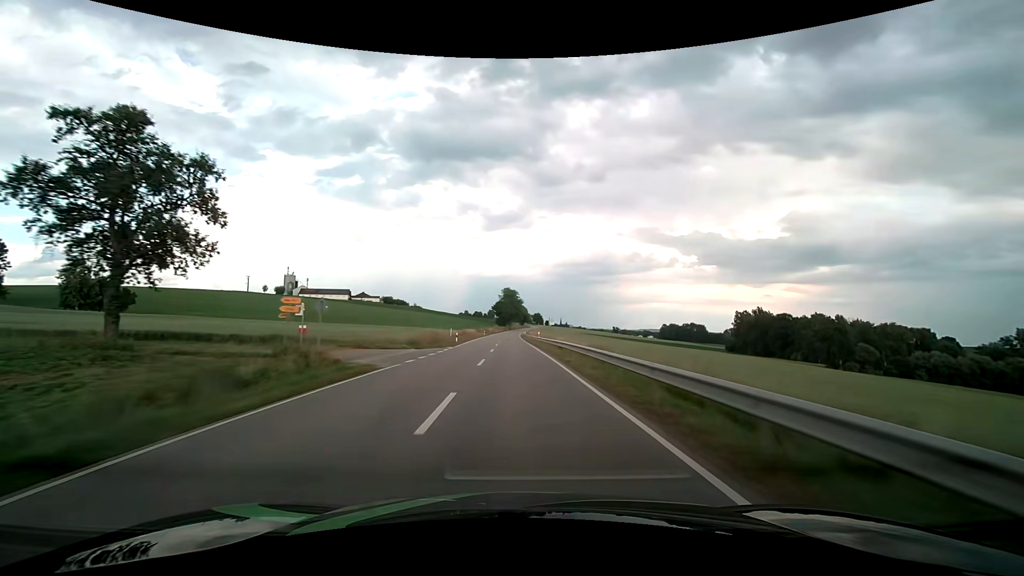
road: secondary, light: Day
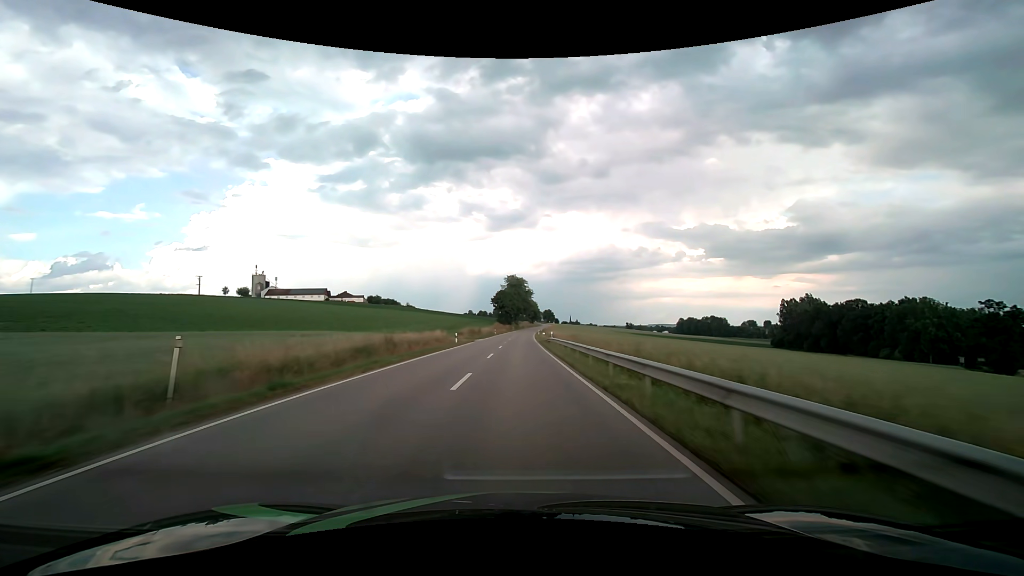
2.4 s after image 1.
(-0.6, +55.7) m; -1°
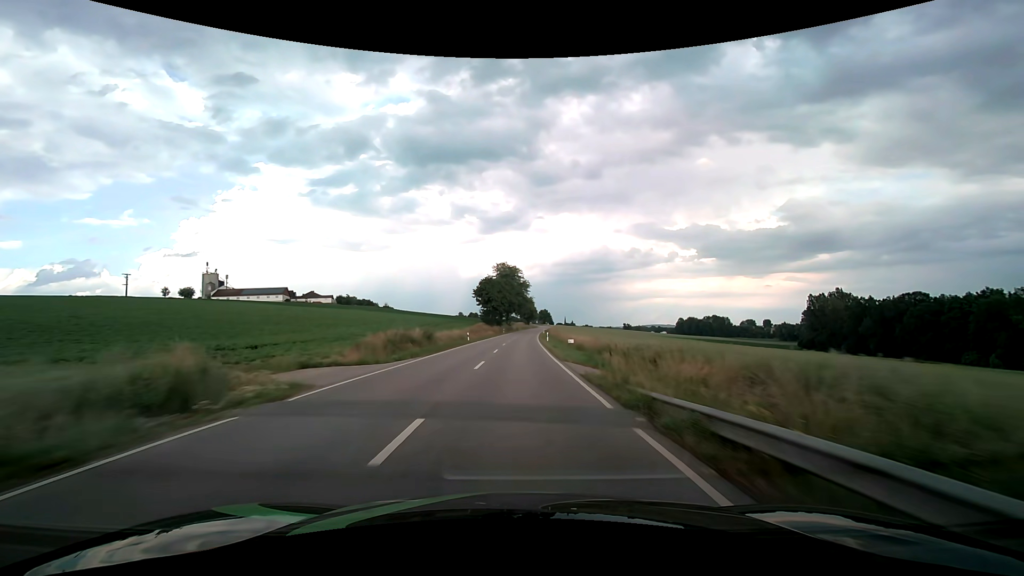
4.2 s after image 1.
(+0.1, +41.8) m; +1°
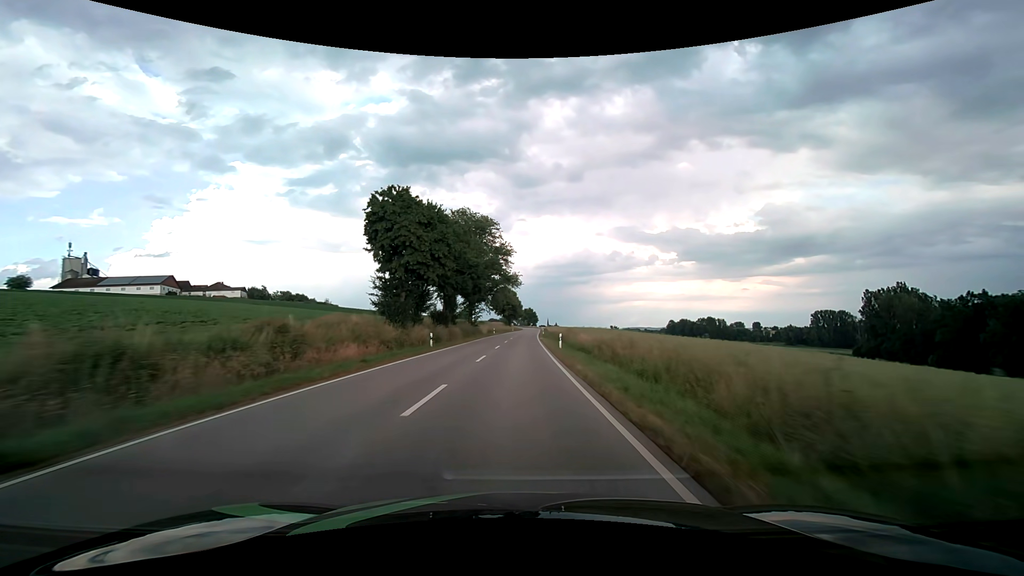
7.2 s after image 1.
(+1.4, +69.5) m; +2°
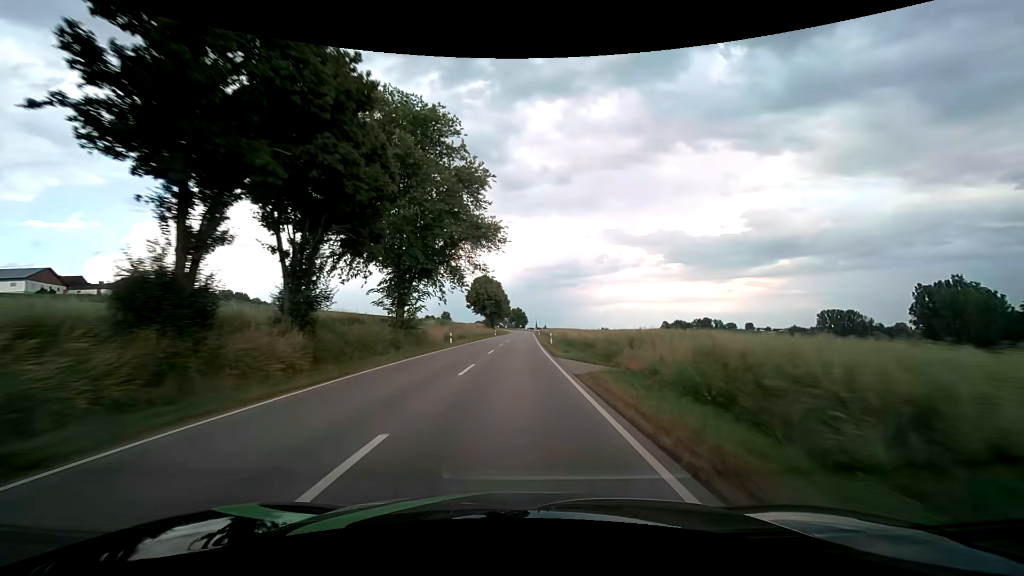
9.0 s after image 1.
(+0.5, +41.3) m; +1°
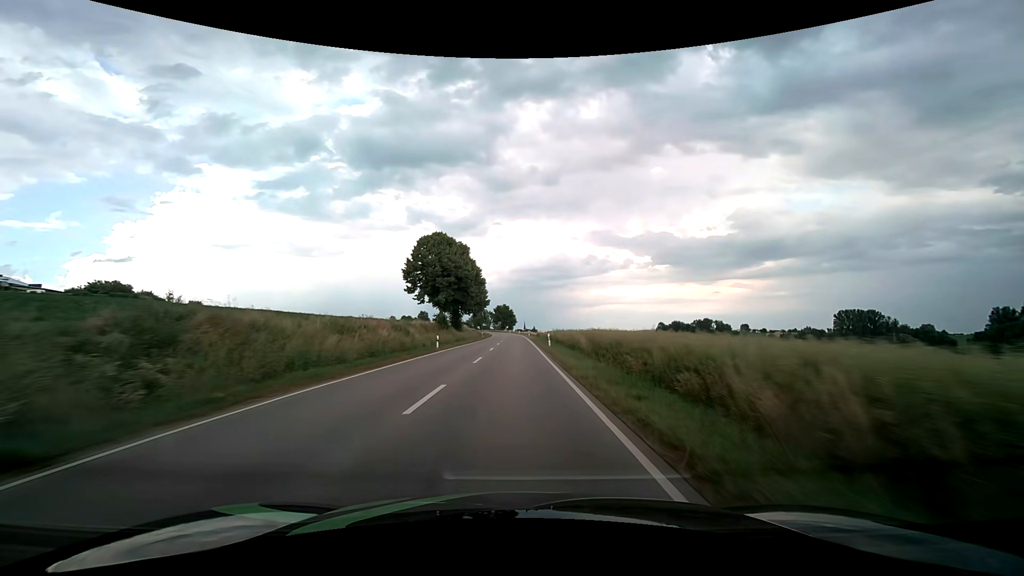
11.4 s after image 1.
(+0.9, +54.5) m; +2°
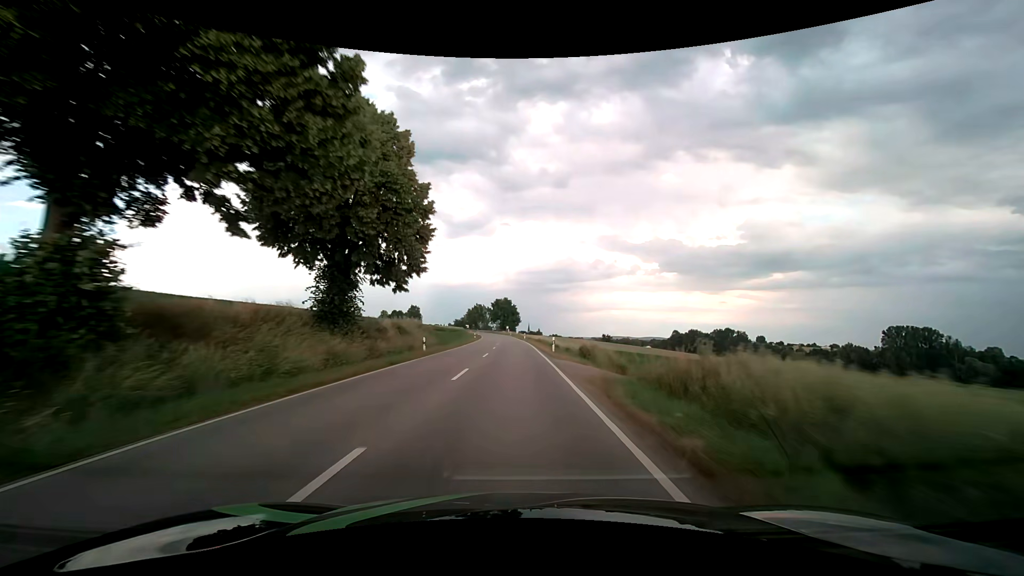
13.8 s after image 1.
(-0.1, +54.4) m; 0°
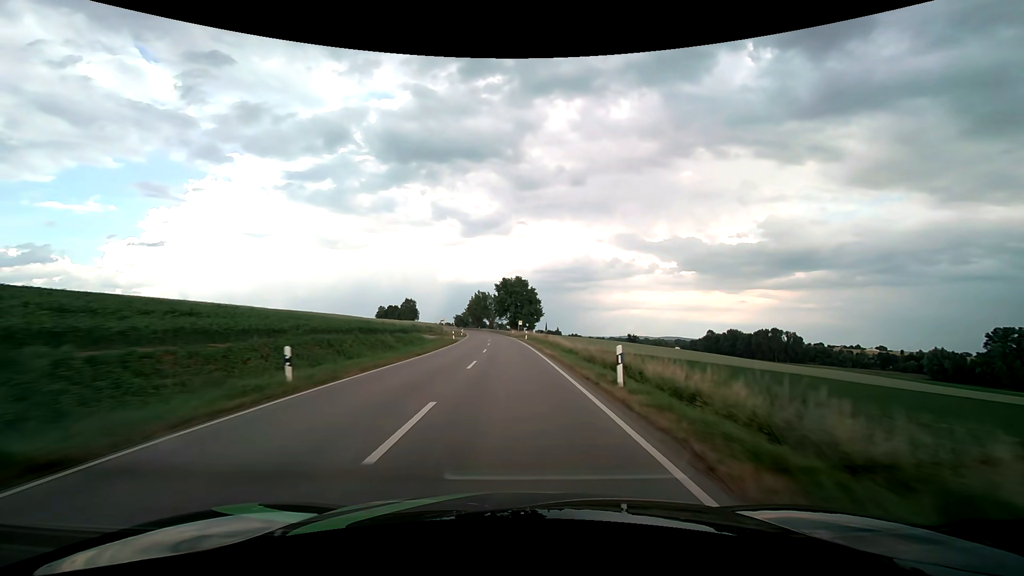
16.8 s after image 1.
(-0.8, +68.8) m; -2°
(0, +10) (0, +20) (0, +30) (-1, +40) (-1, +50) (-2, +60) (-2, +70) (-3, +80) (-4, +90) (-5, +100) m
